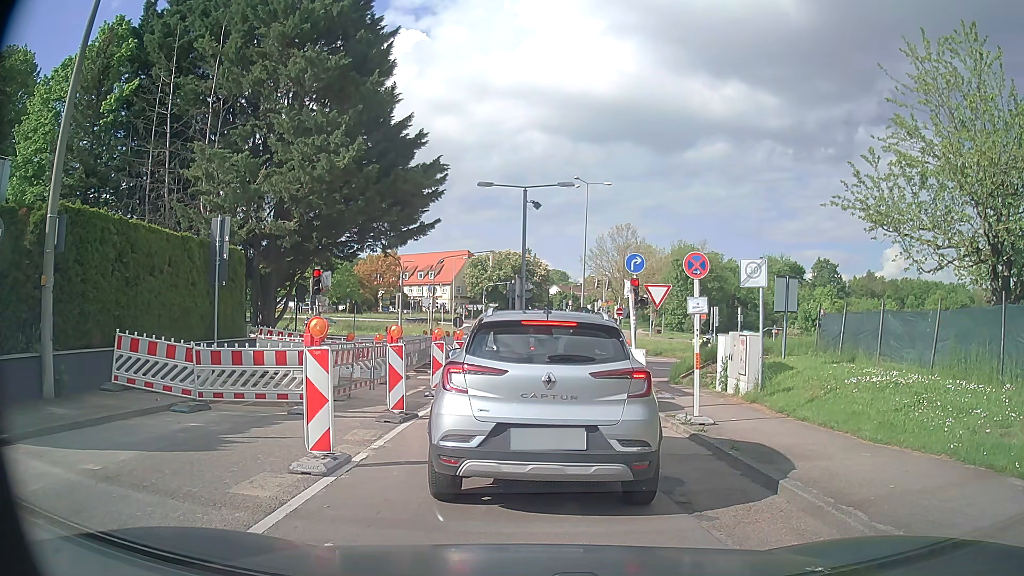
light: Day
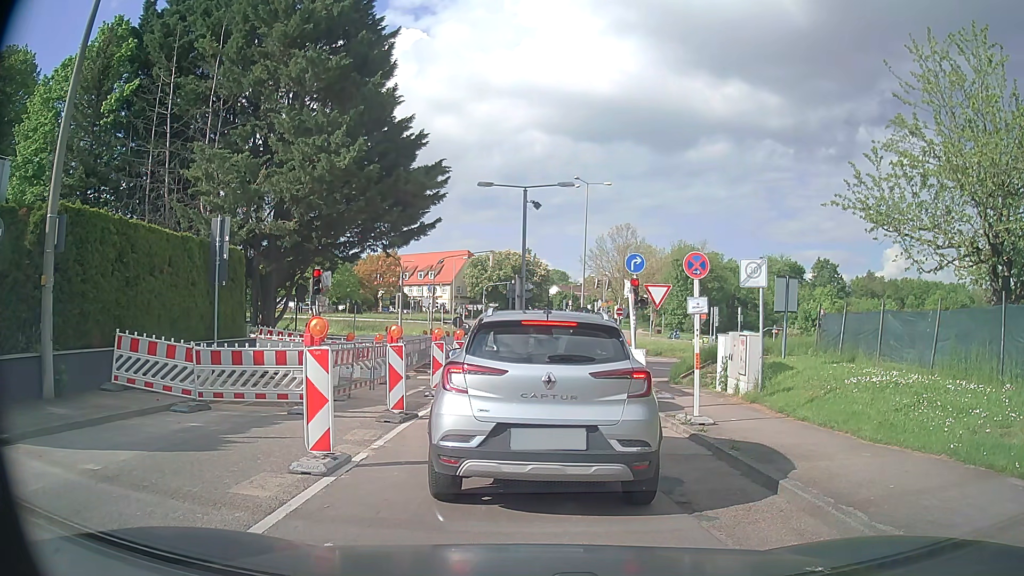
(0.0, 0.0) m; 0°
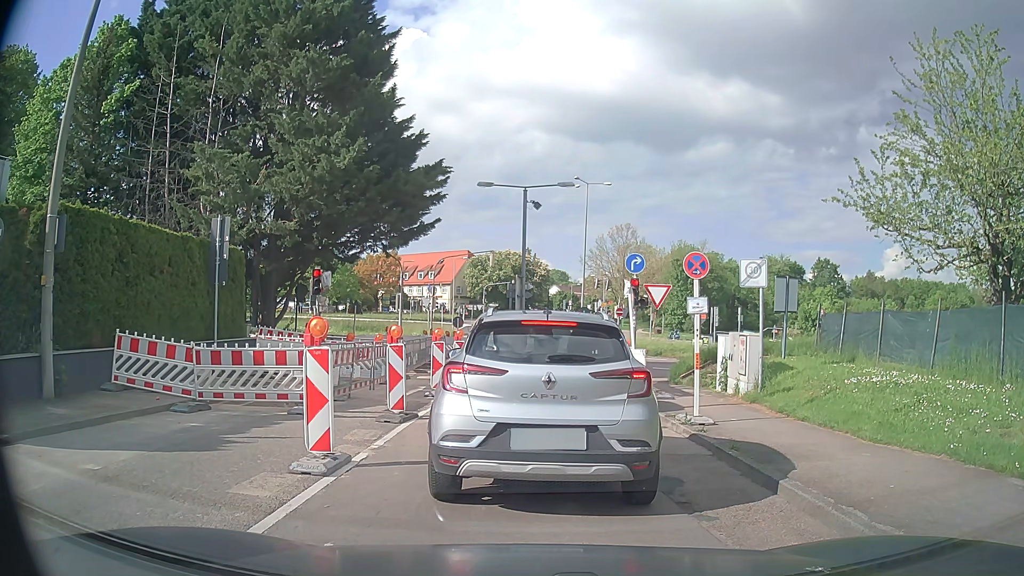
(0.0, 0.0) m; 0°
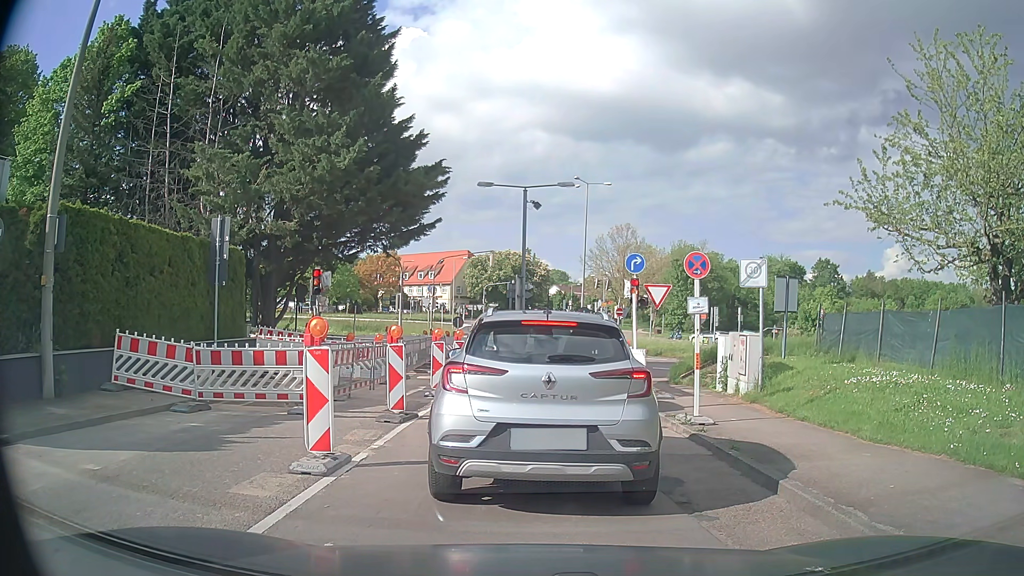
(0.0, 0.0) m; 0°
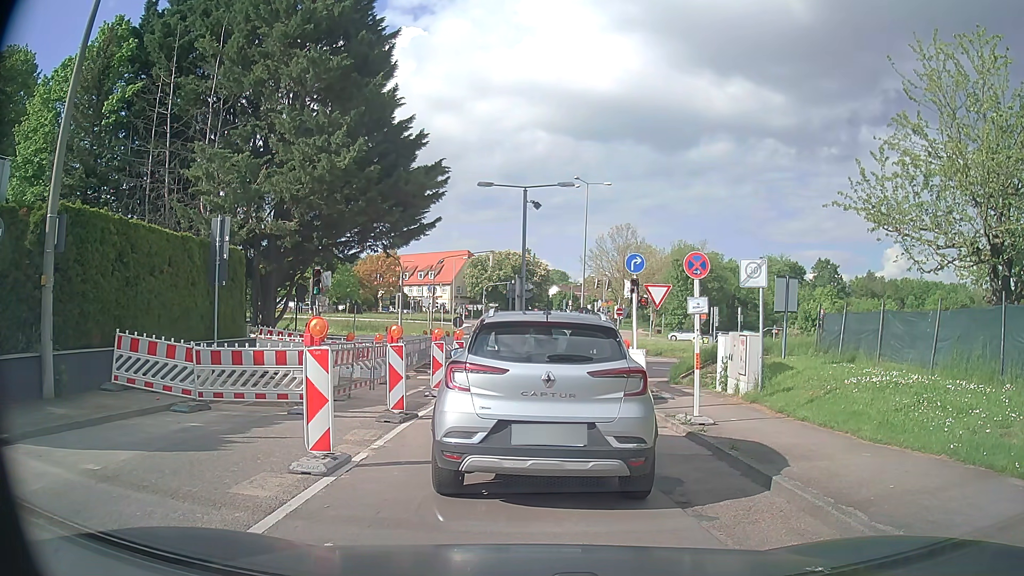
(0.0, 0.0) m; 0°
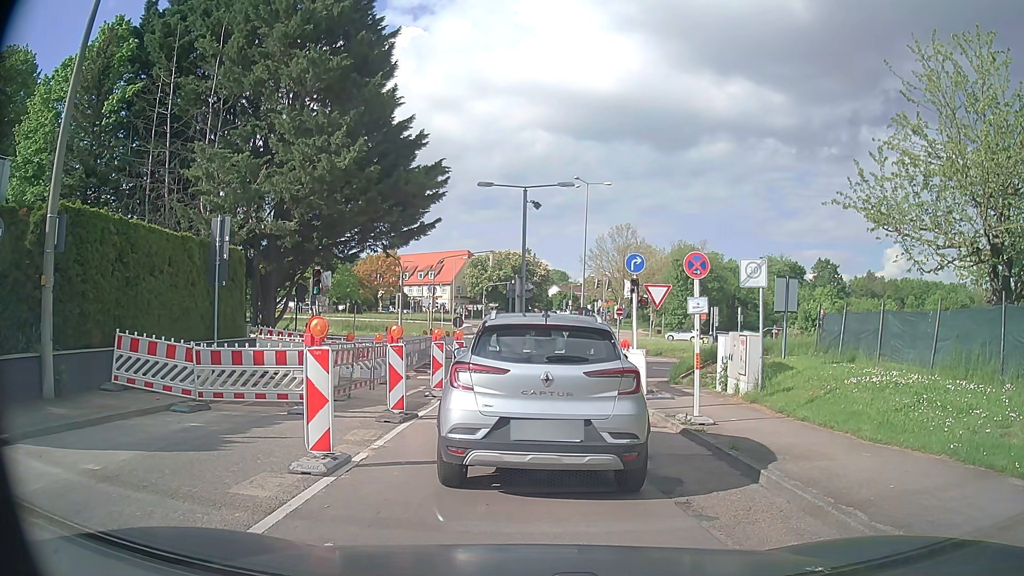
(0.0, 0.0) m; 0°
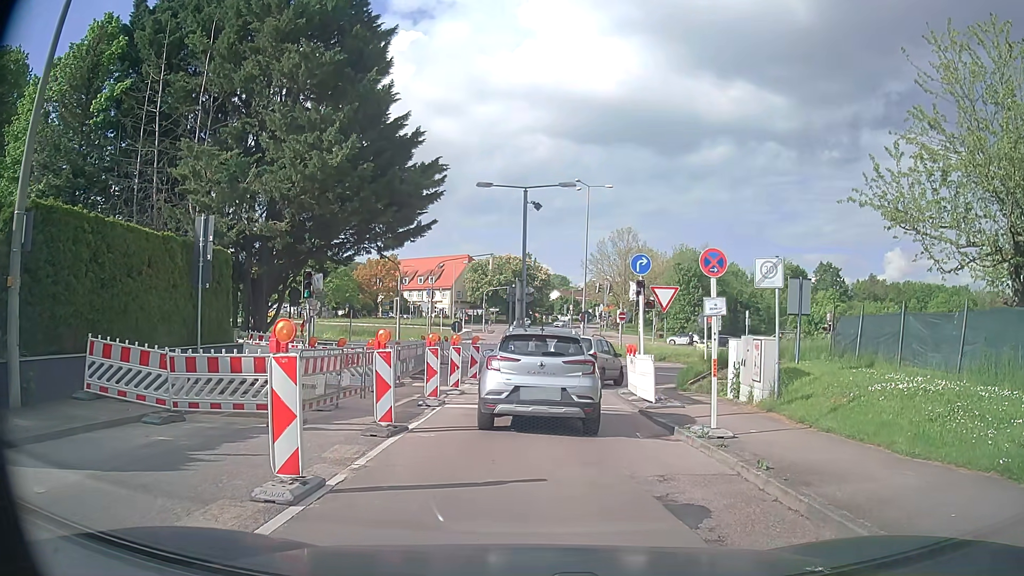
(0.0, +1.1) m; 0°
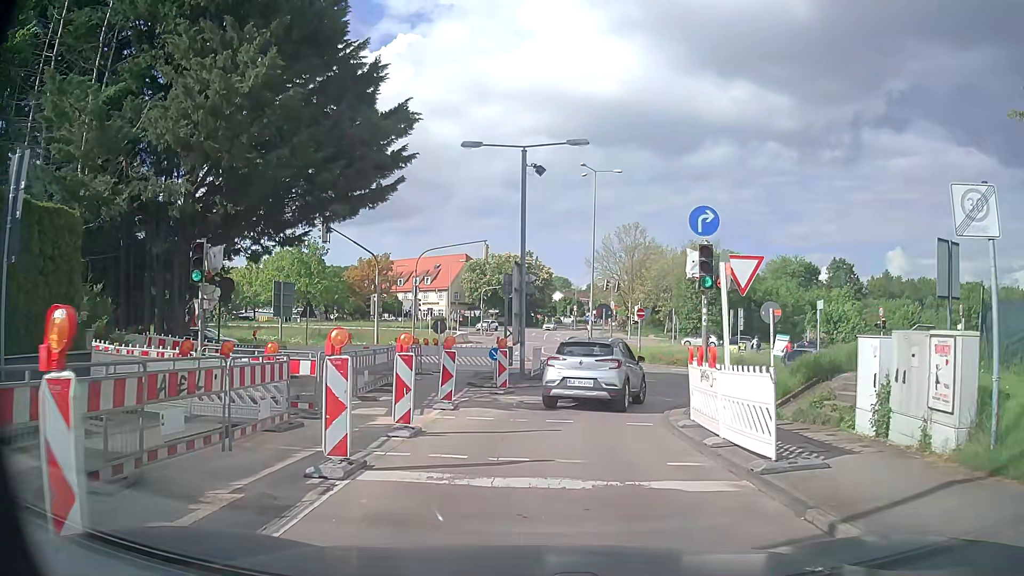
(-0.2, +7.5) m; -1°
